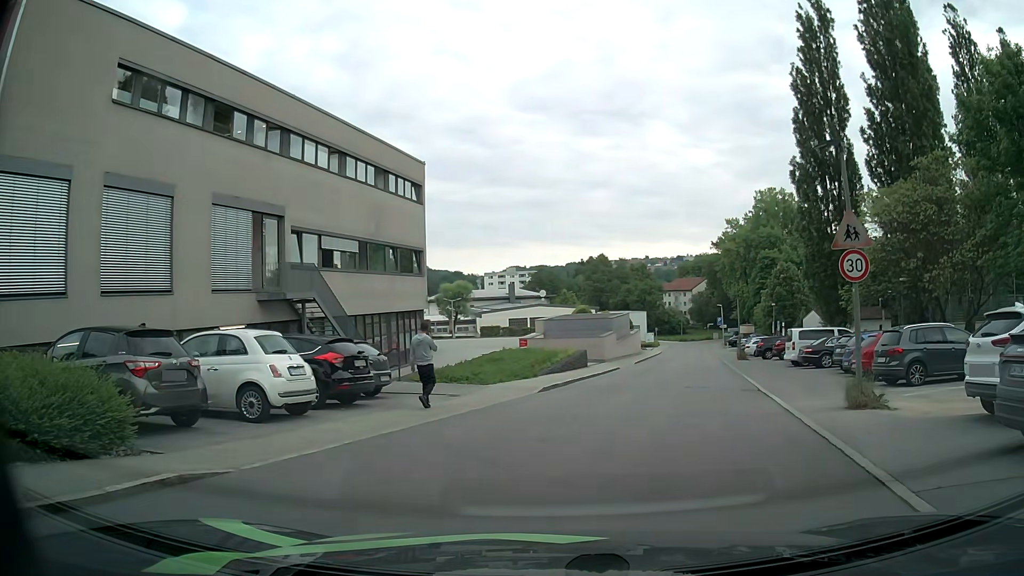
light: Day
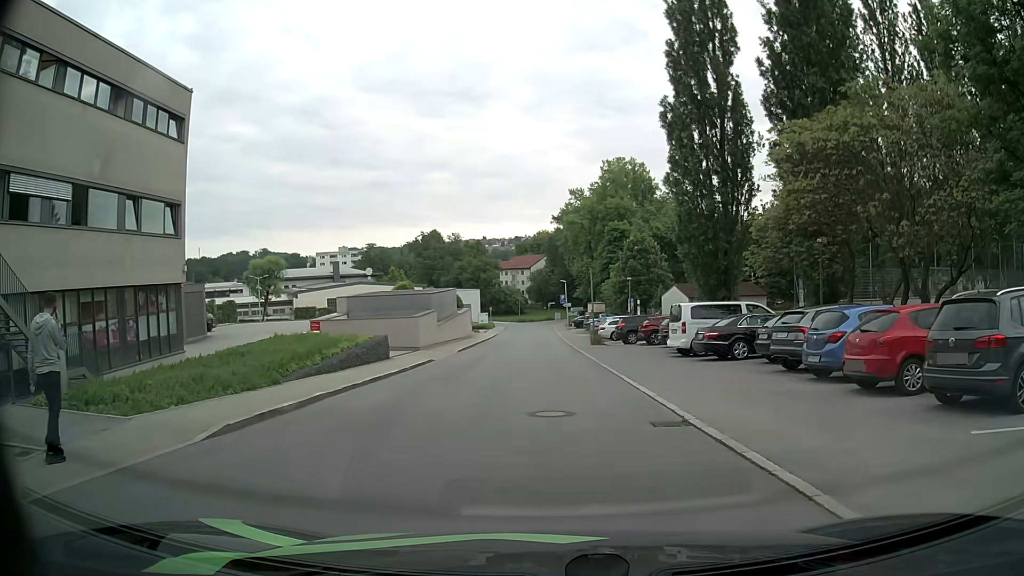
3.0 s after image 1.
(+1.6, +10.4) m; +13°
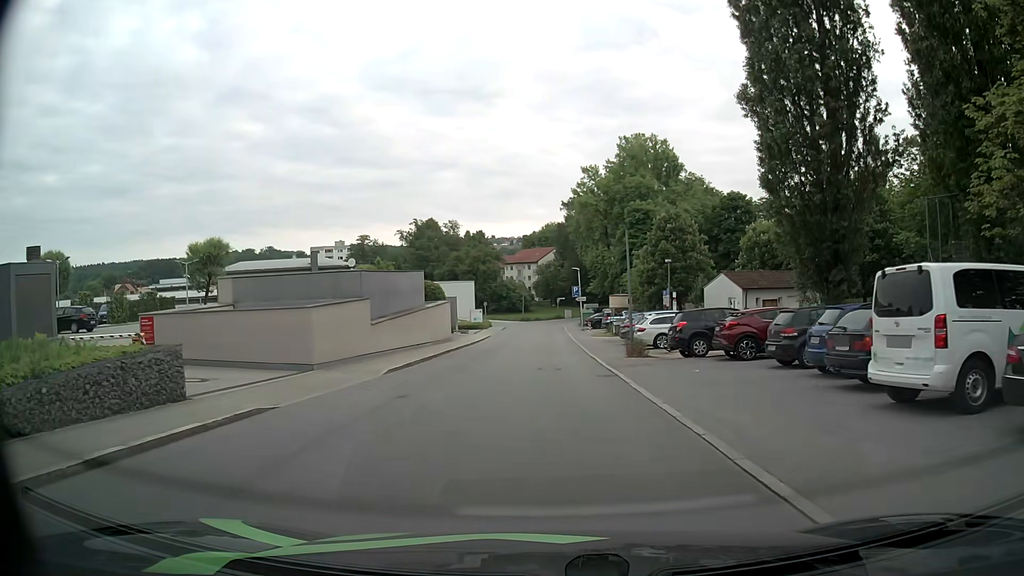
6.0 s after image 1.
(+0.3, +16.2) m; 0°
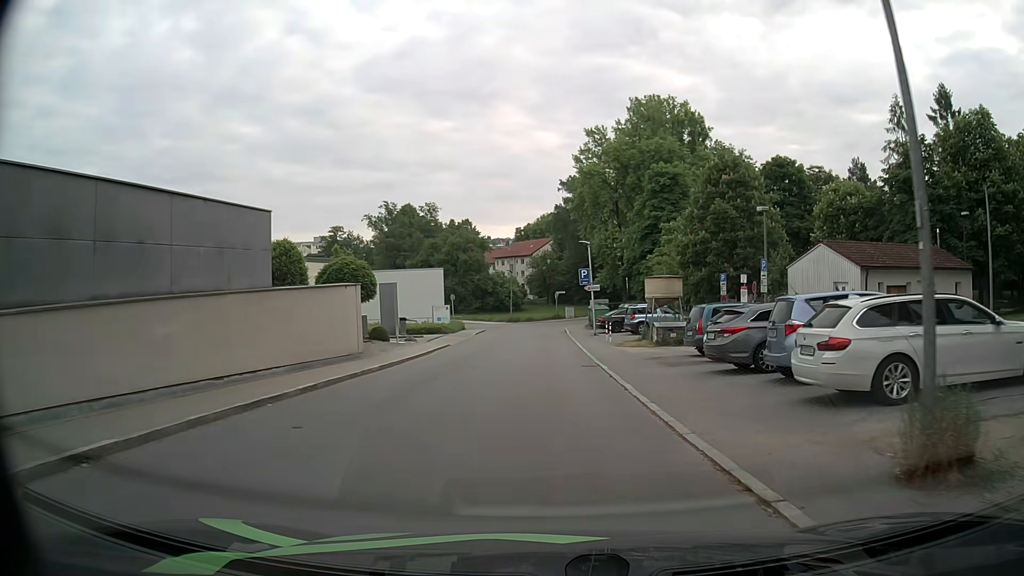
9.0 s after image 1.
(+0.2, +20.1) m; +1°
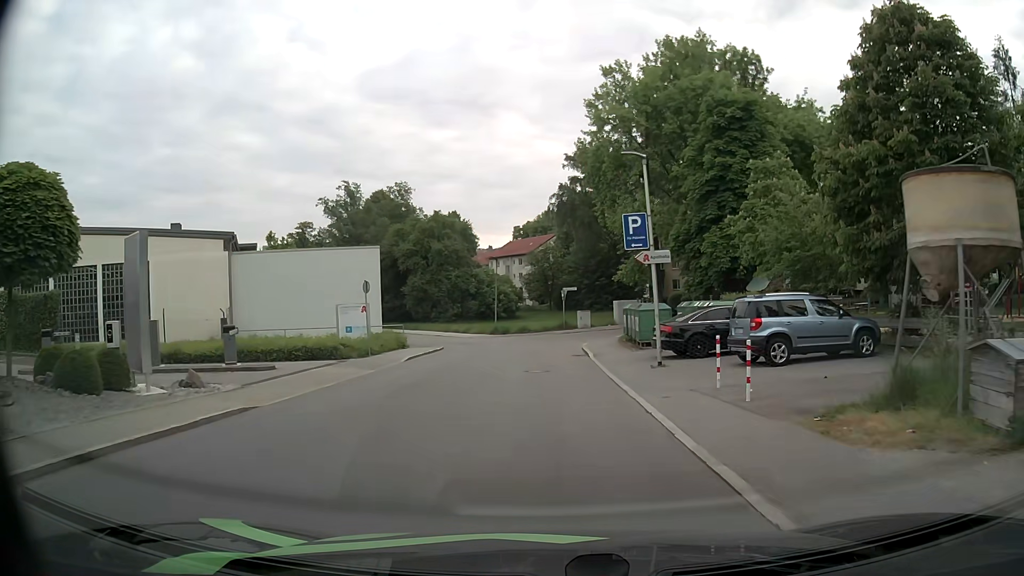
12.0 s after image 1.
(-0.2, +22.3) m; 0°
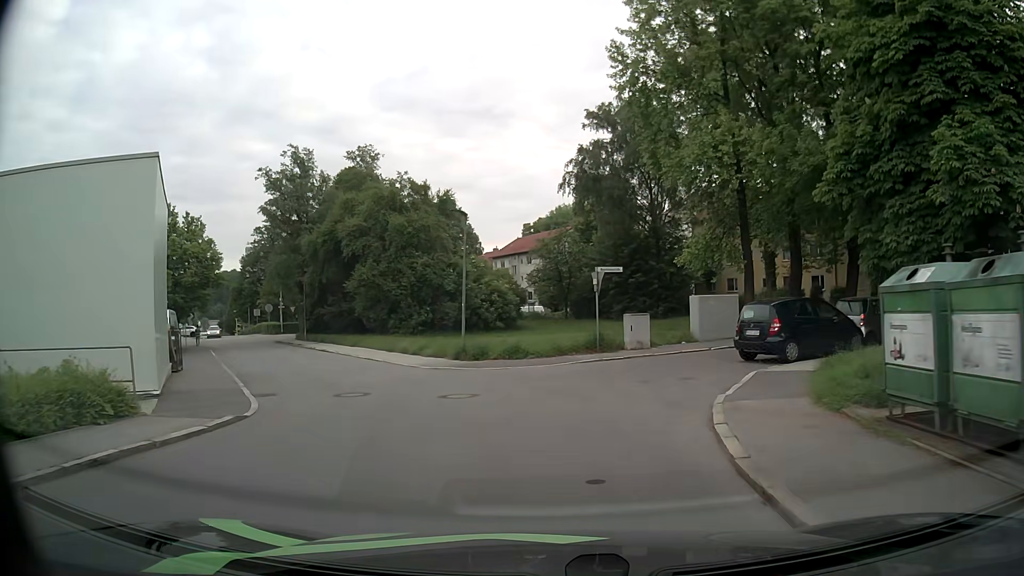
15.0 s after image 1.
(-0.2, +21.7) m; -2°
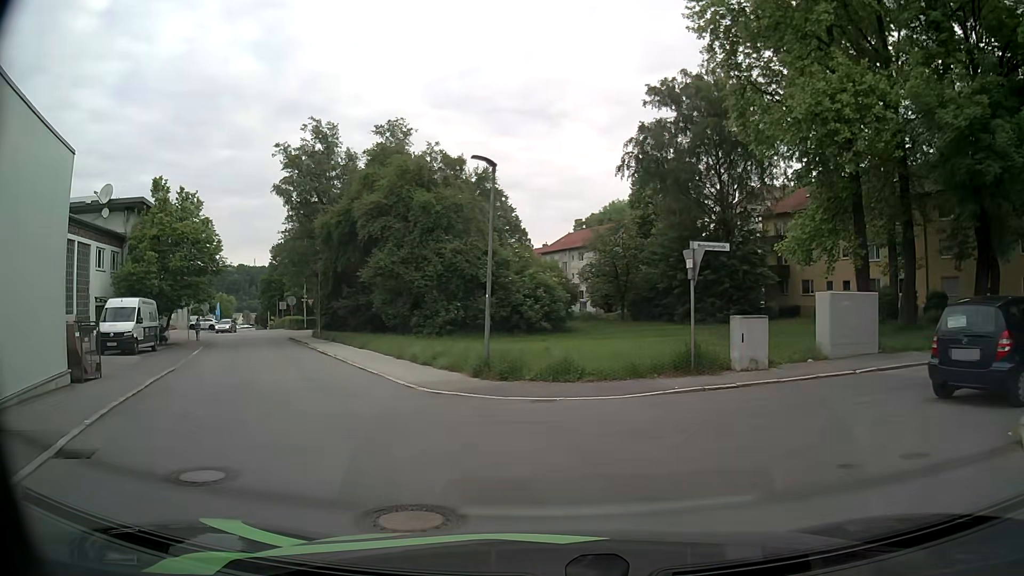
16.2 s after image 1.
(-0.2, +7.5) m; -4°
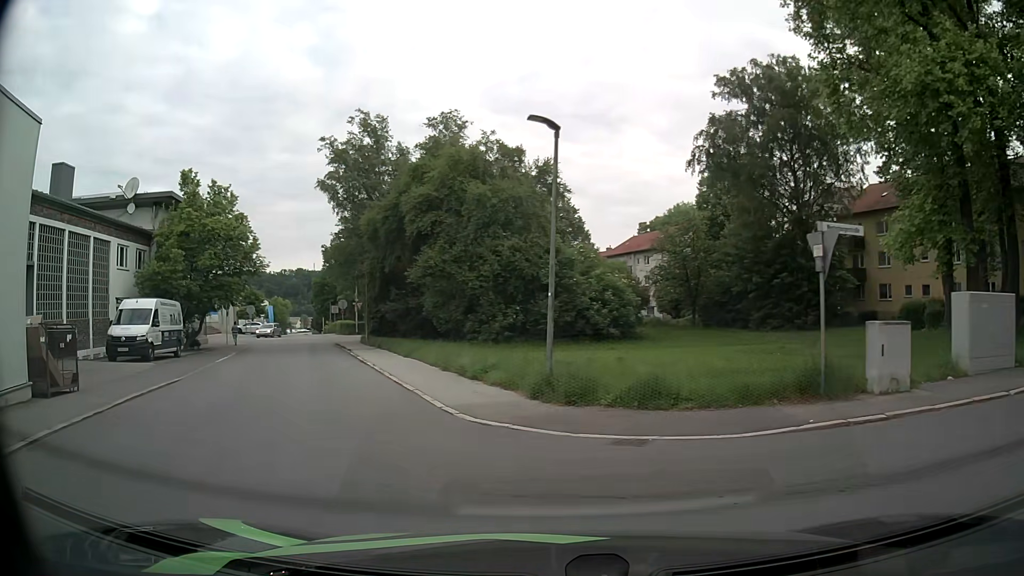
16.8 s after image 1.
(-0.1, +3.5) m; -5°
